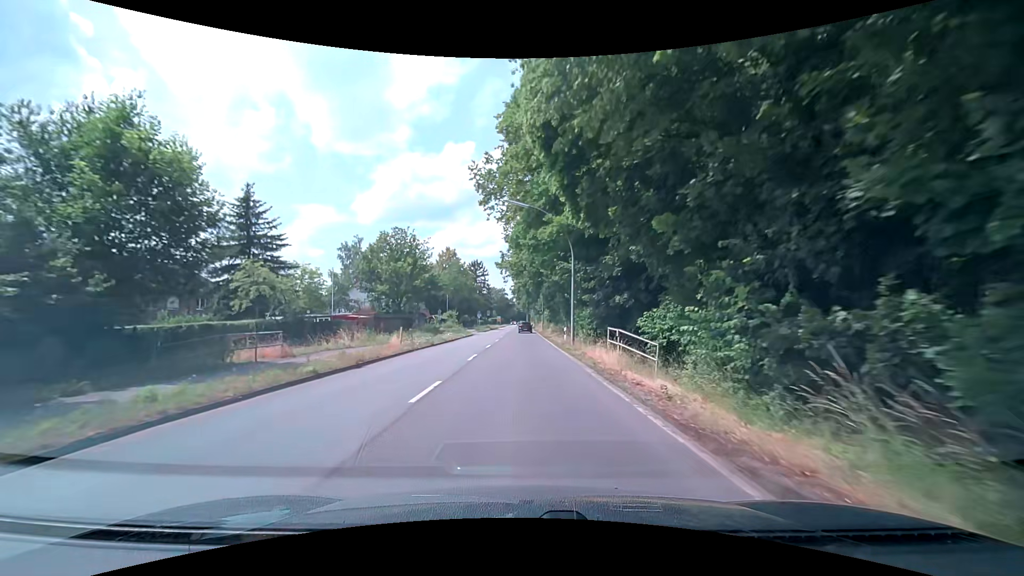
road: secondary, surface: asphalt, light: Day
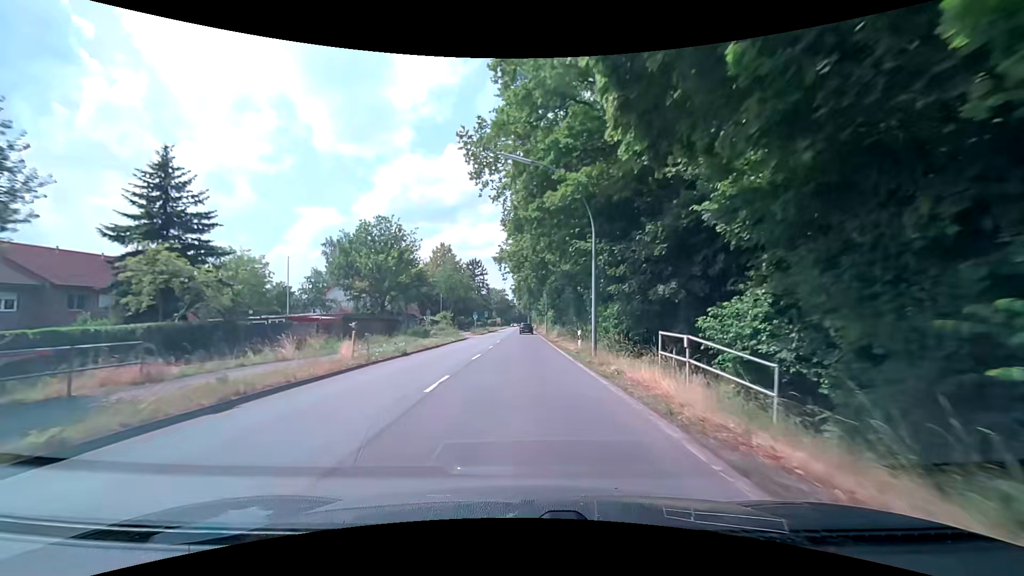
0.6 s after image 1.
(0.0, +7.8) m; 0°
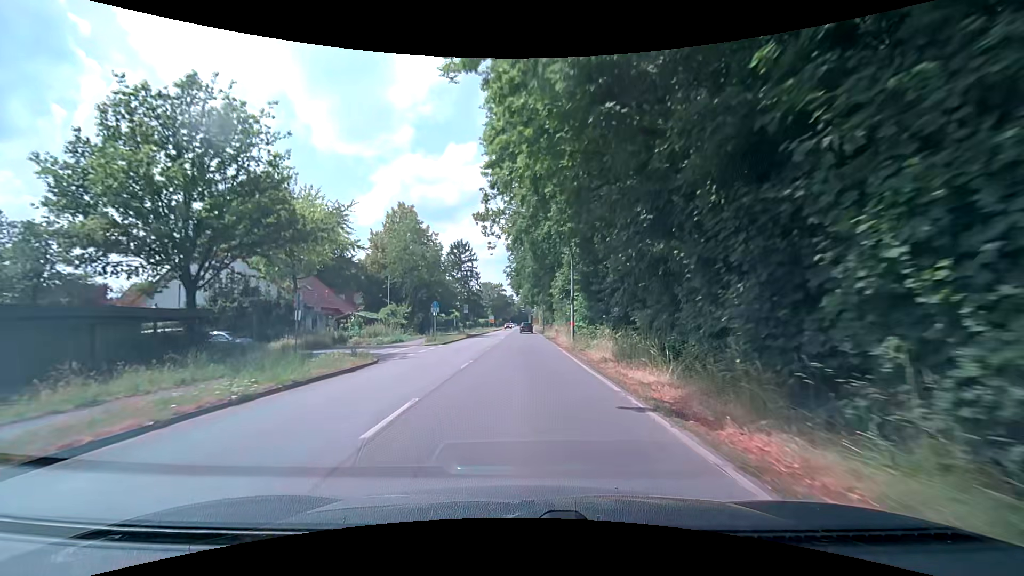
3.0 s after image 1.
(0.0, +31.2) m; 0°
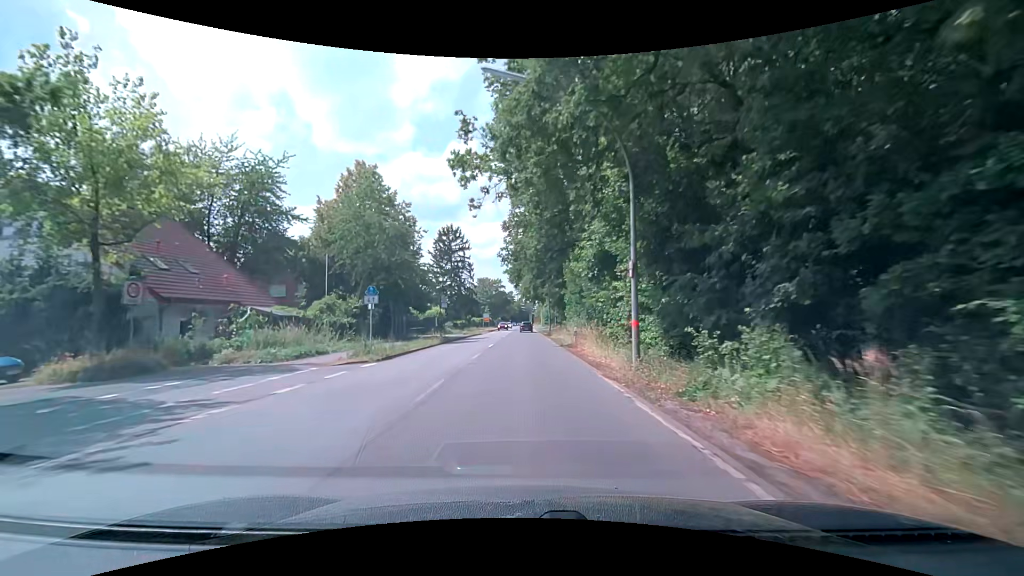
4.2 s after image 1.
(-0.1, +15.5) m; 0°
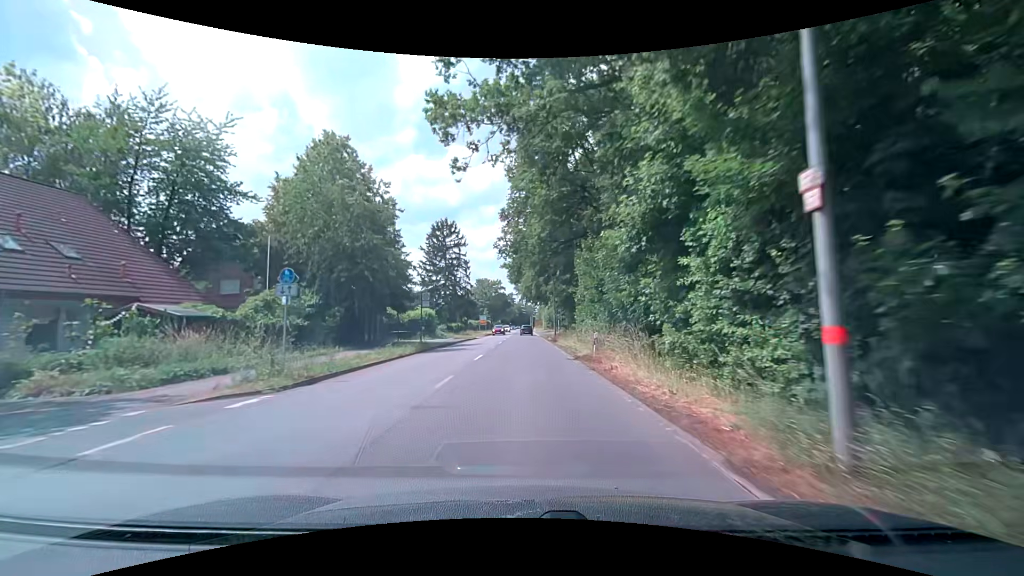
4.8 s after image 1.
(-0.1, +7.8) m; -1°
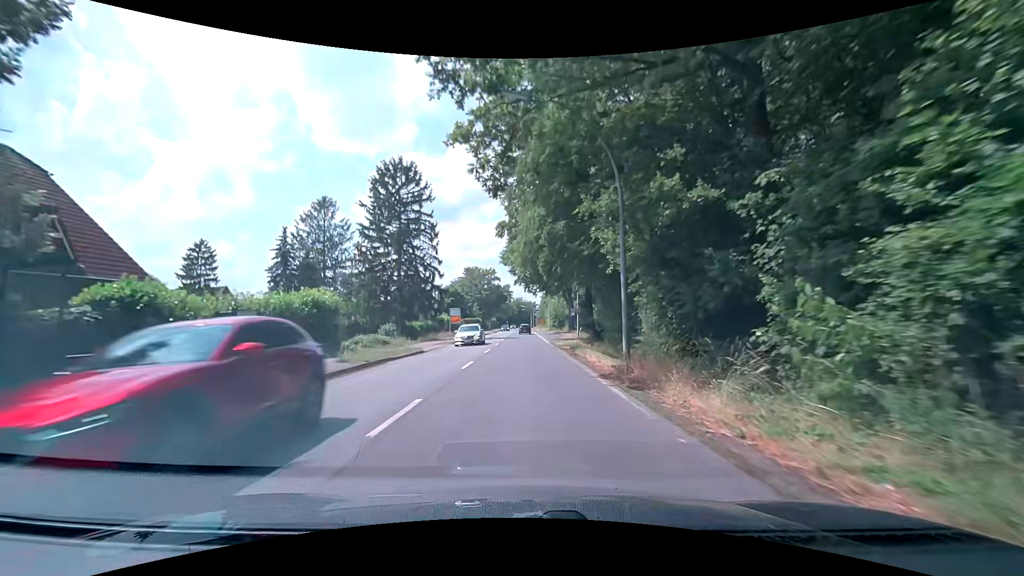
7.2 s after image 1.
(+0.5, +31.0) m; +1°
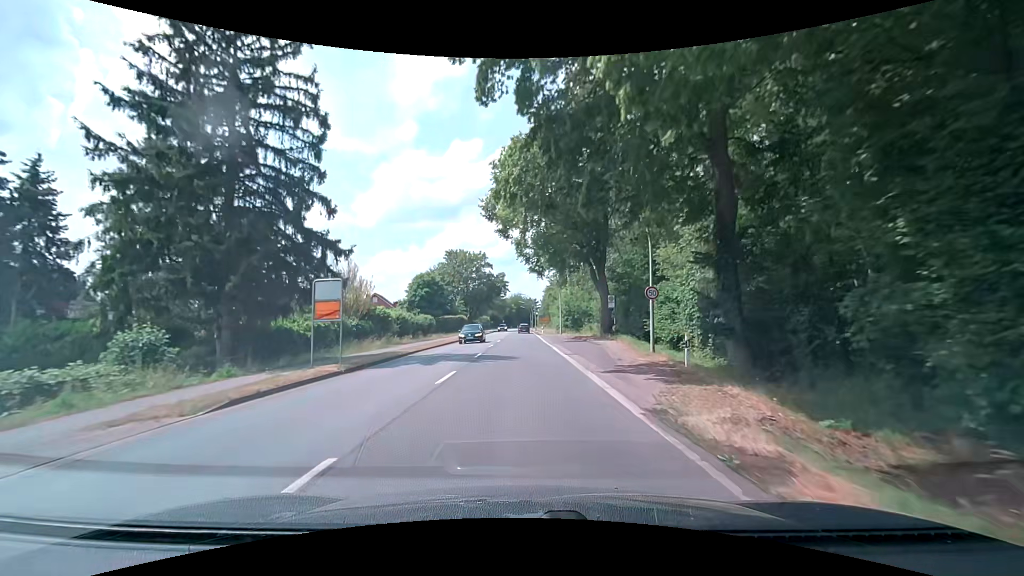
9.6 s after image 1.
(+0.1, +31.1) m; +1°
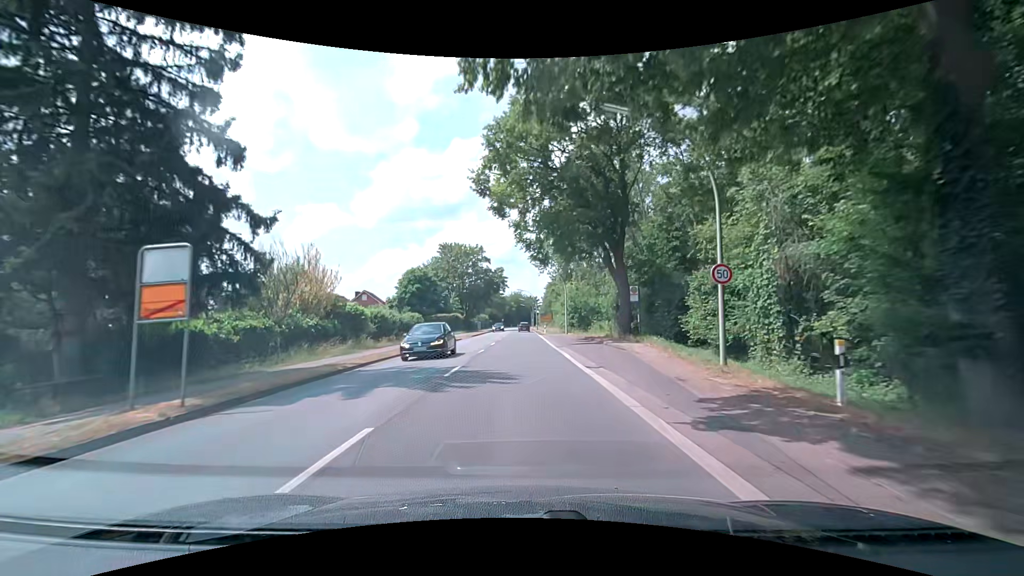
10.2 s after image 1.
(-0.2, +7.8) m; -2°
(0, +10) (0, +20) (0, +30) (0, +40) (0, +50) (0, +60) (0, +70) (0, +80) (0, +90) (0, +100) m
